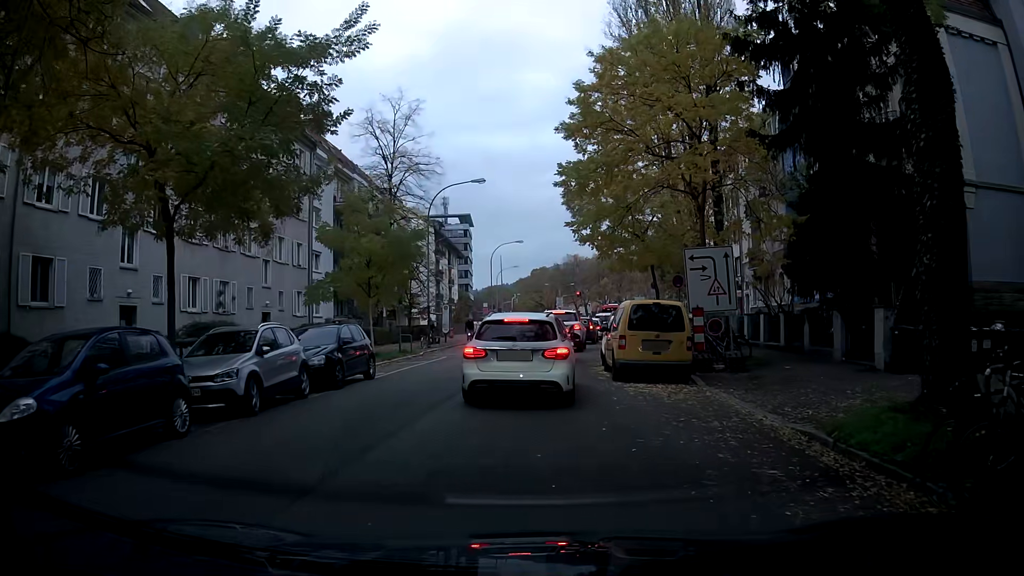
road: tertiary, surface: asphalt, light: Day
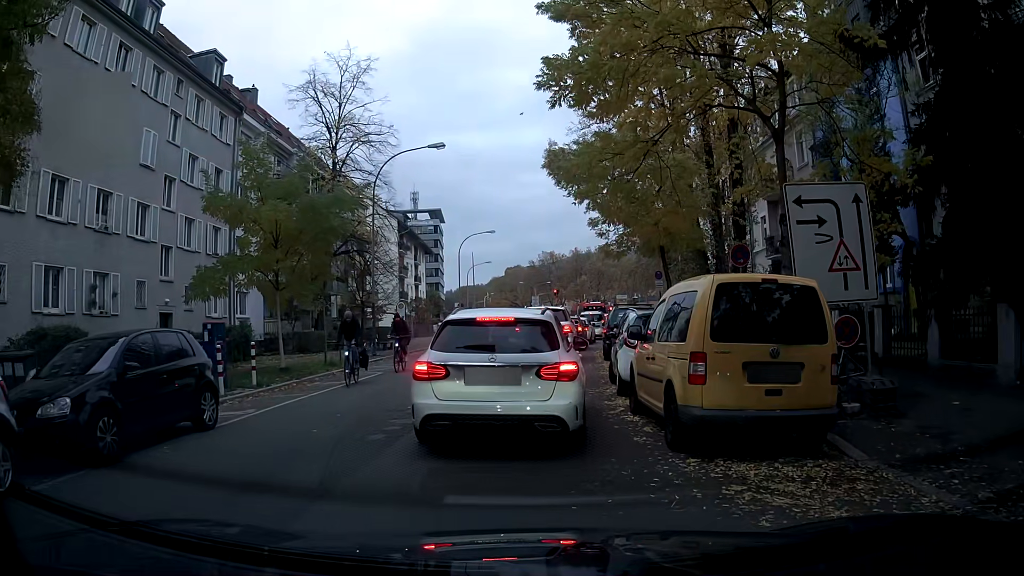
(+0.2, +8.0) m; +4°
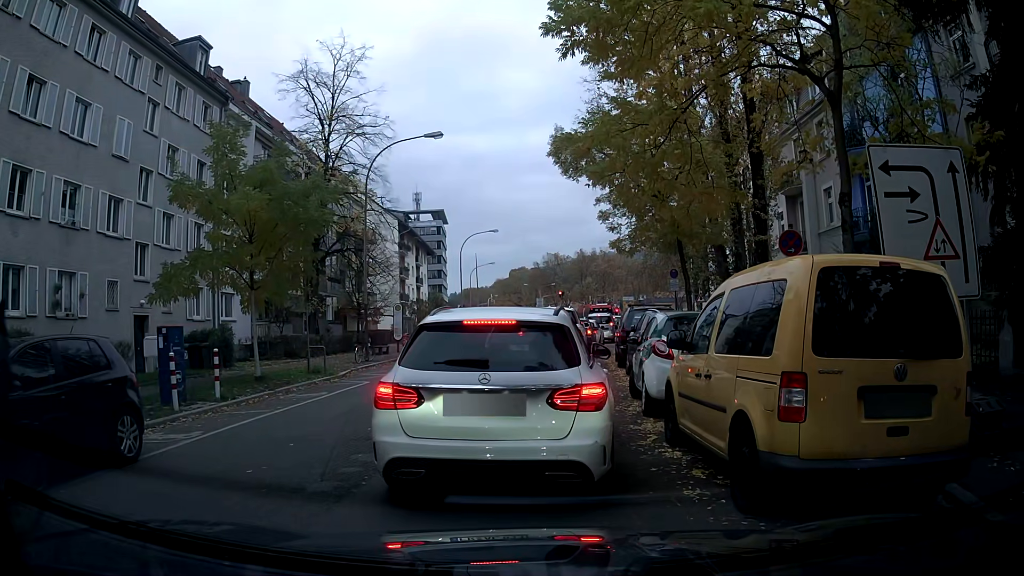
(0.0, +2.2) m; -1°
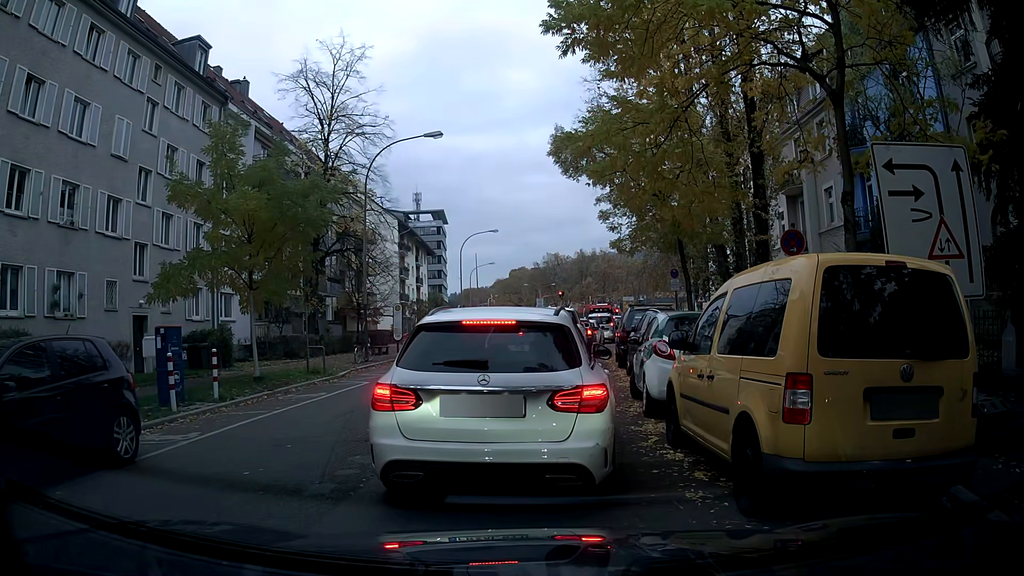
(0.0, +0.1) m; 0°
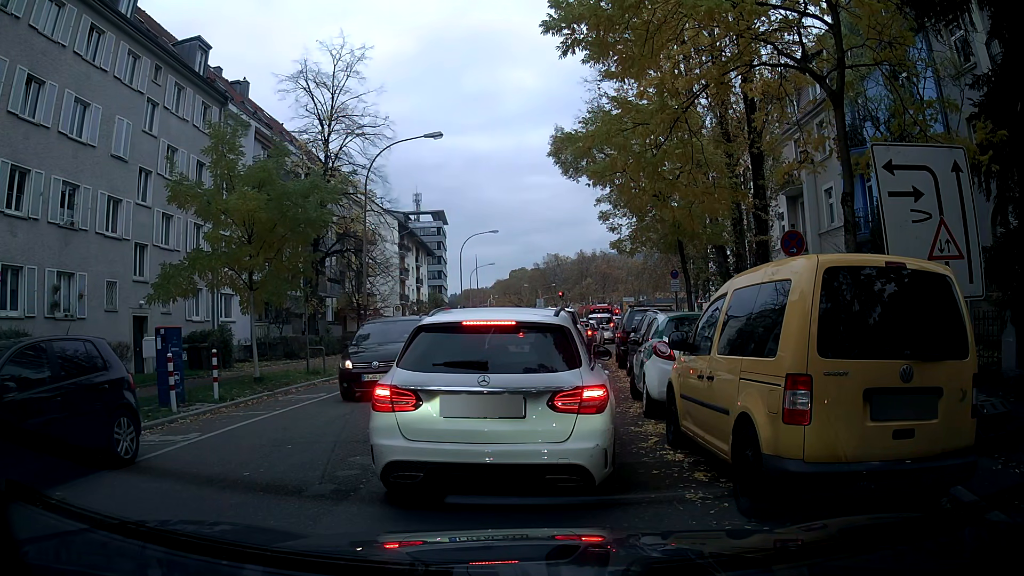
(0.0, +0.1) m; 0°
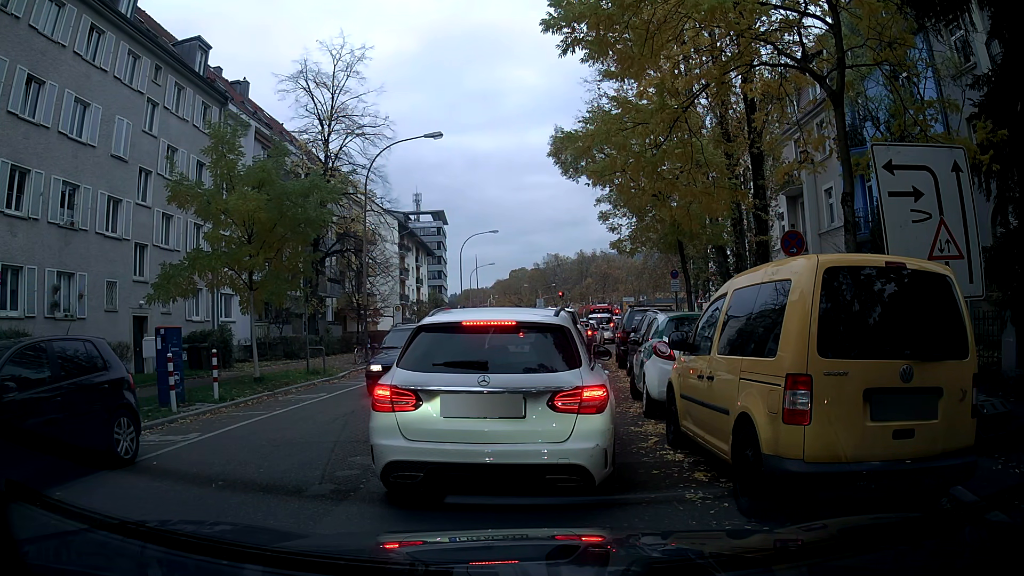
(0.0, 0.0) m; 0°
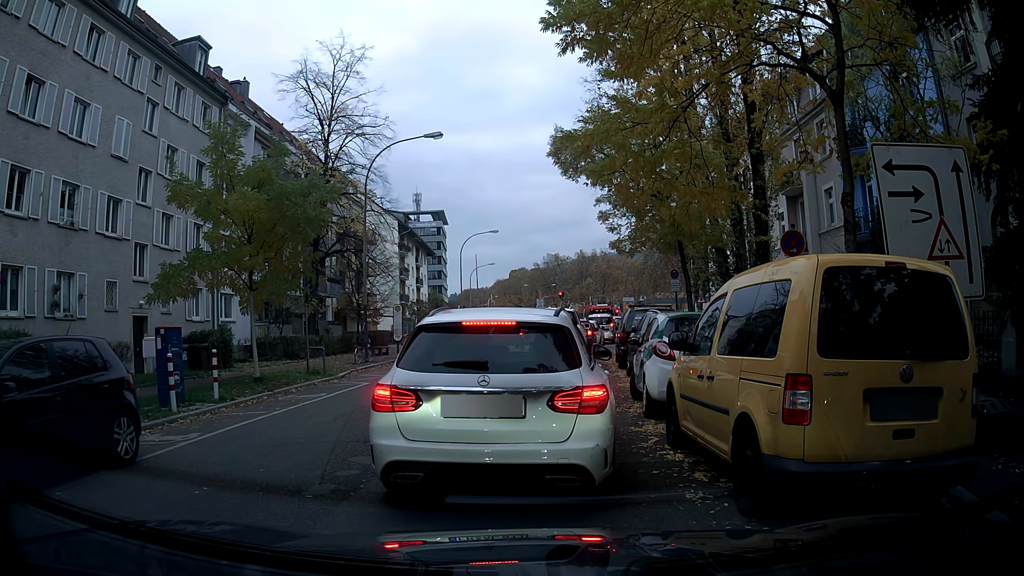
(0.0, 0.0) m; 0°
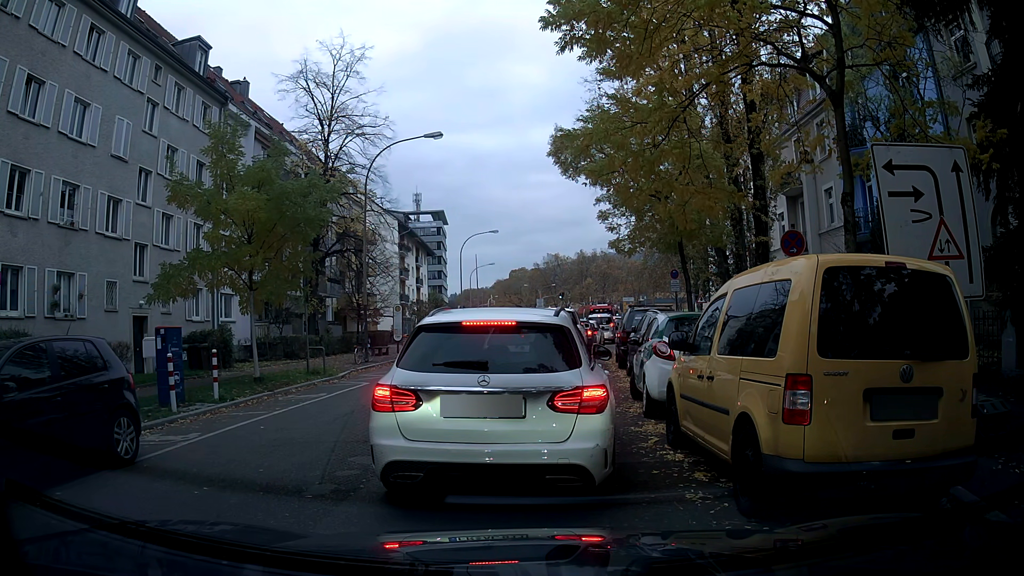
(0.0, 0.0) m; 0°
